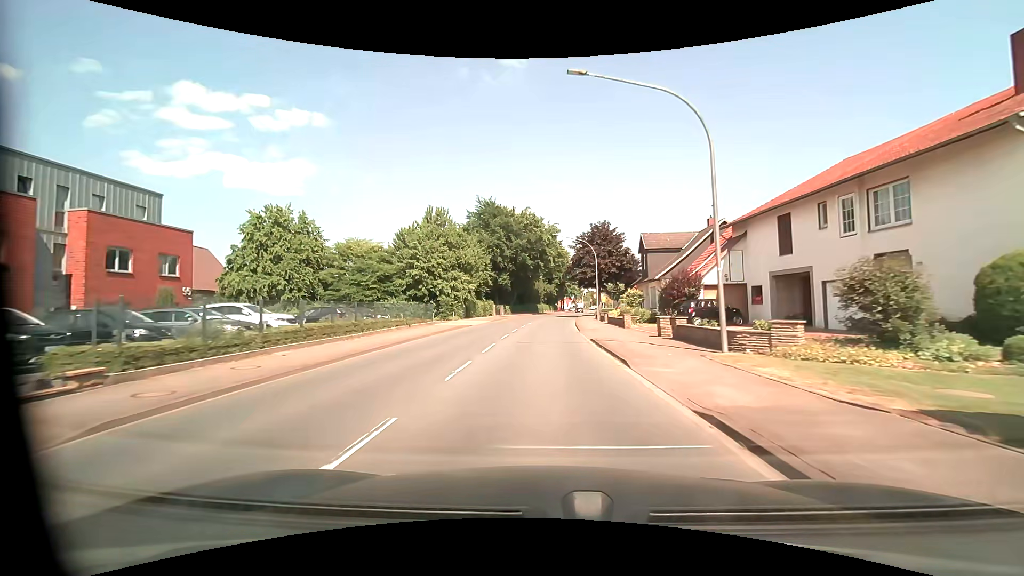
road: primary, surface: asphalt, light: Day
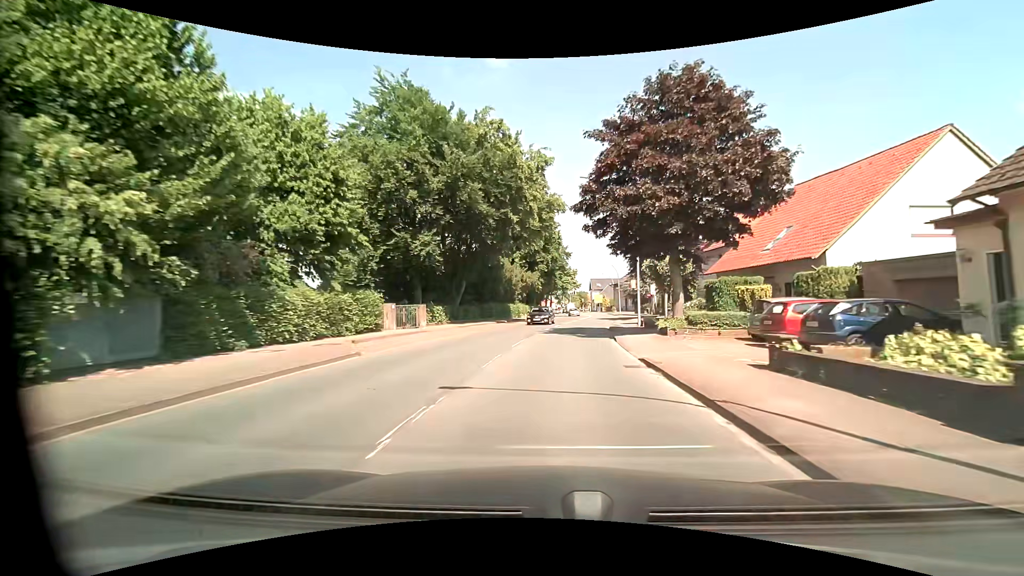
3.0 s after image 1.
(+0.2, +41.1) m; +2°
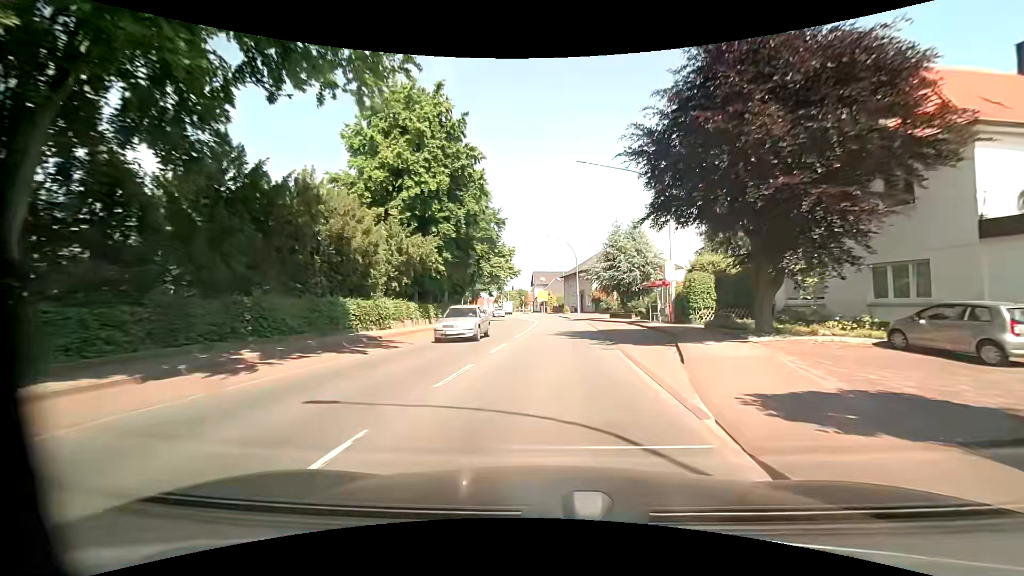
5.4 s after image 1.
(+2.2, +32.7) m; +7°
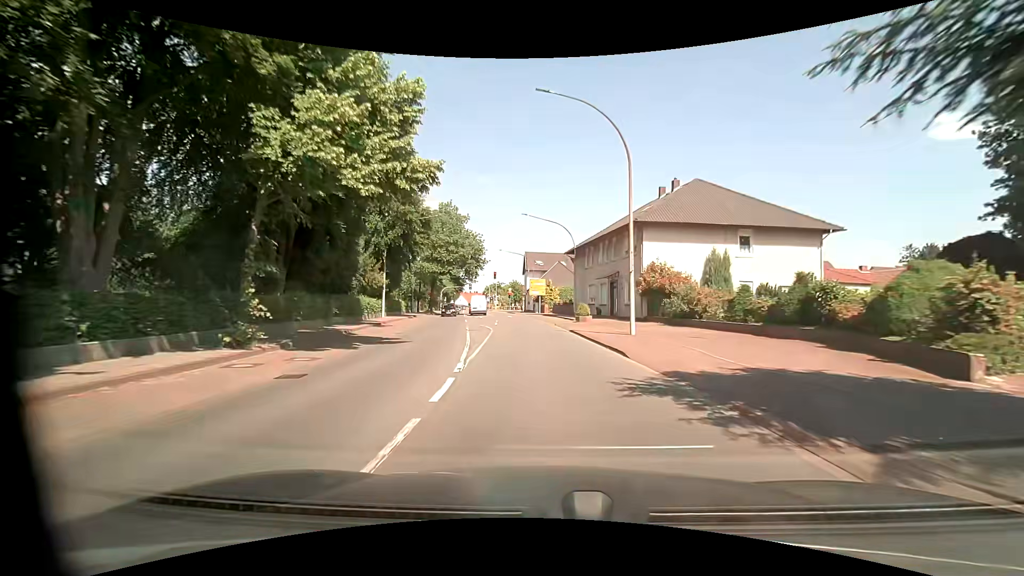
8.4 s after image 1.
(+0.4, +40.6) m; 0°
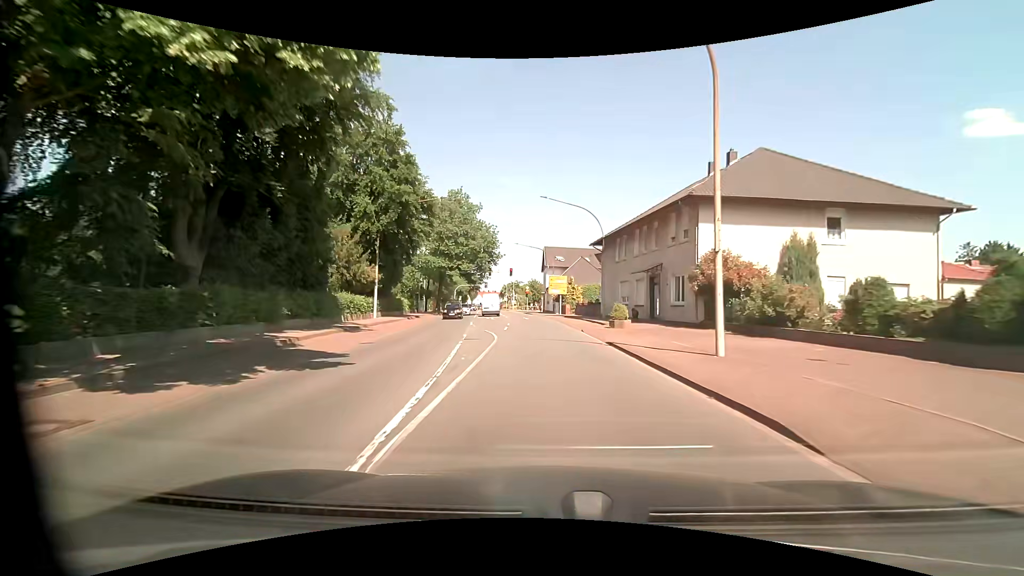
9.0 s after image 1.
(-0.2, +7.5) m; -2°
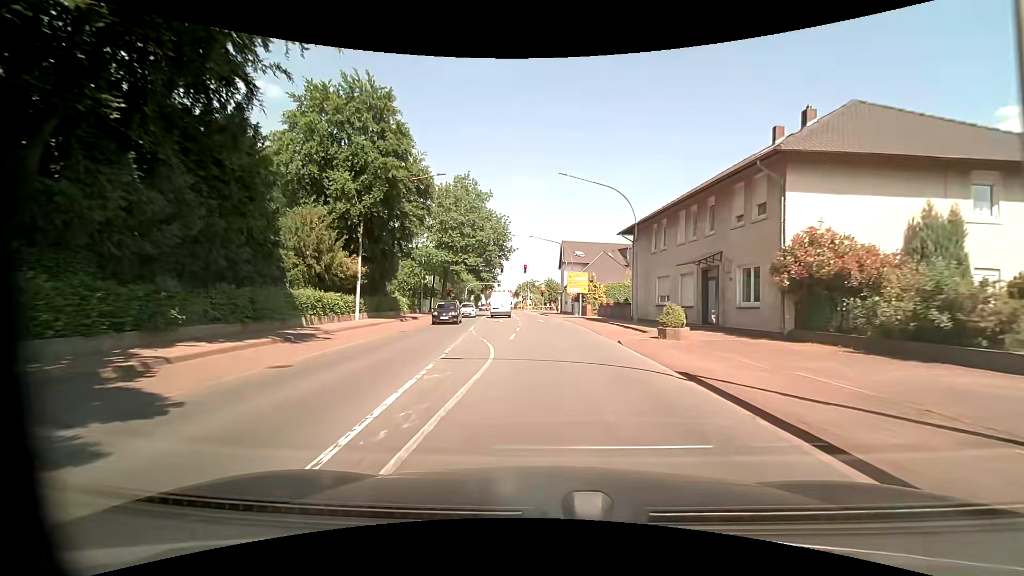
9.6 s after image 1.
(-0.2, +7.1) m; -2°
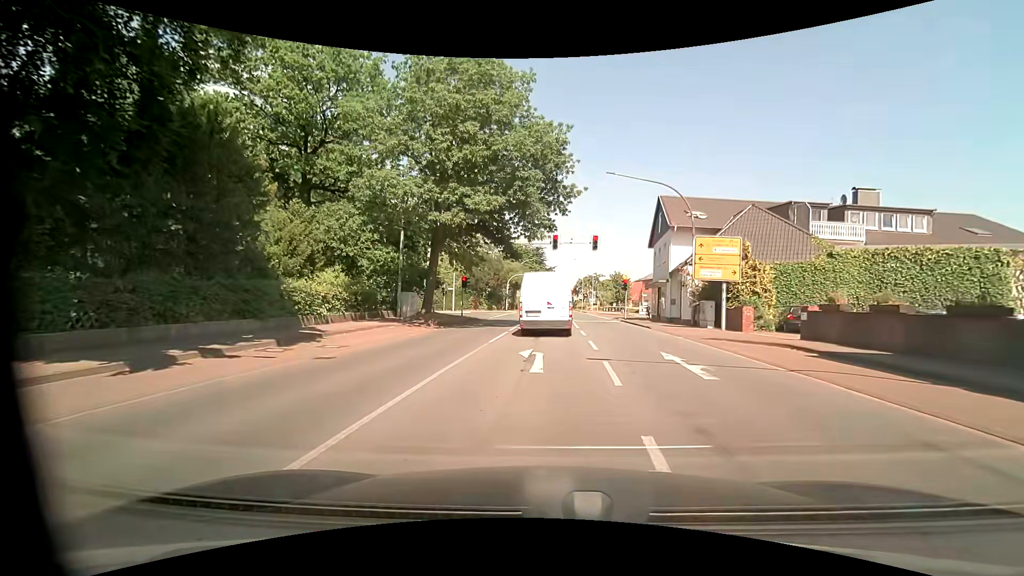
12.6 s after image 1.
(-1.9, +28.1) m; -7°
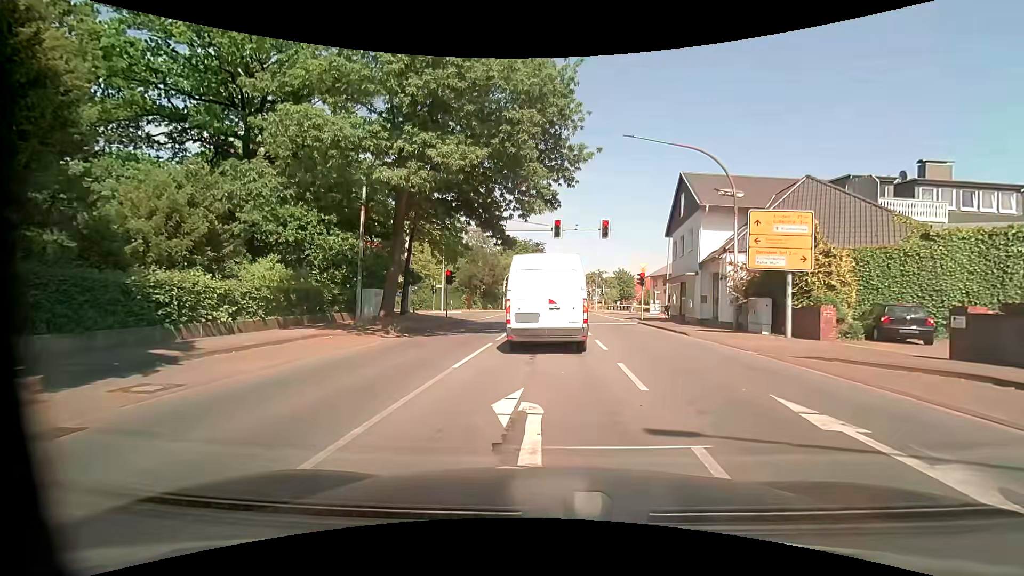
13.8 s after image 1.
(0.0, +6.4) m; 0°
